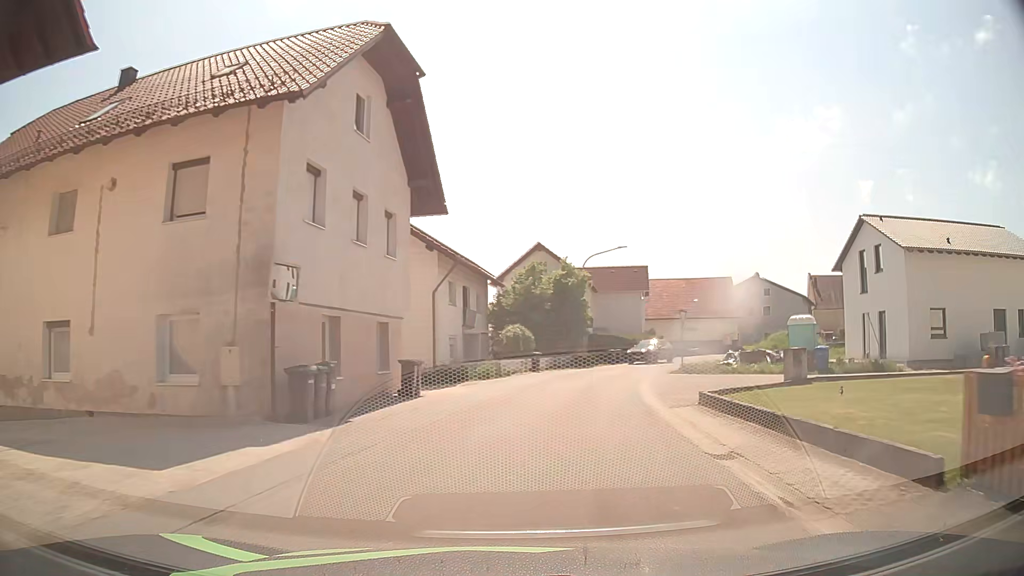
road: tertiary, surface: asphalt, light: Day
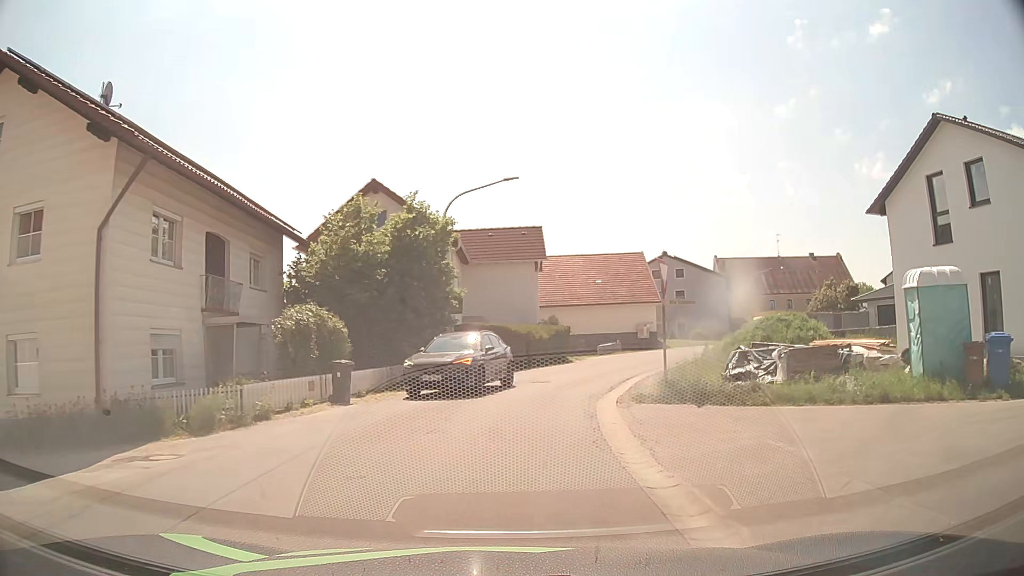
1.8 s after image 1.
(+2.1, +17.1) m; +12°
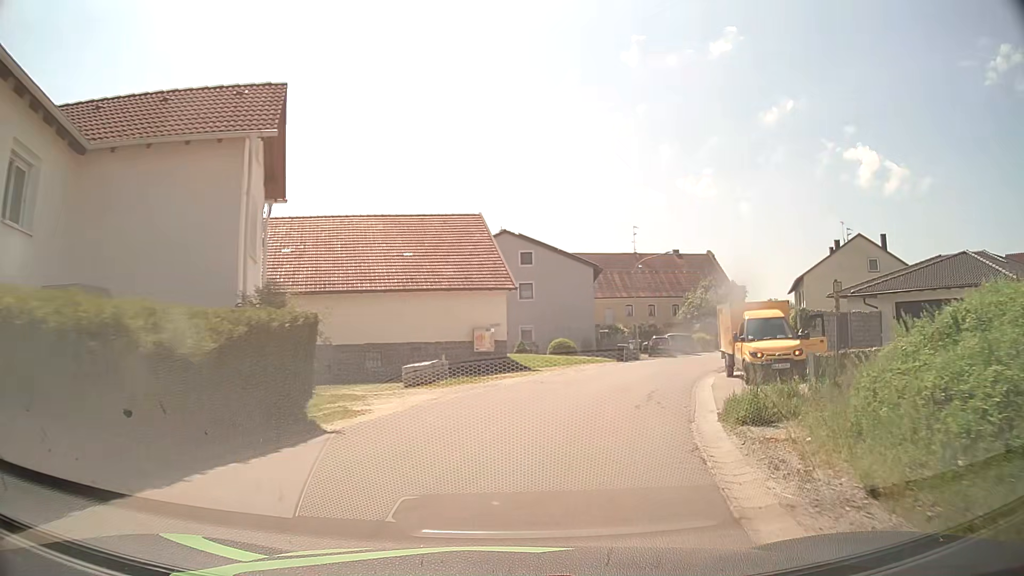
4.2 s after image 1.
(+2.0, +22.6) m; +14°
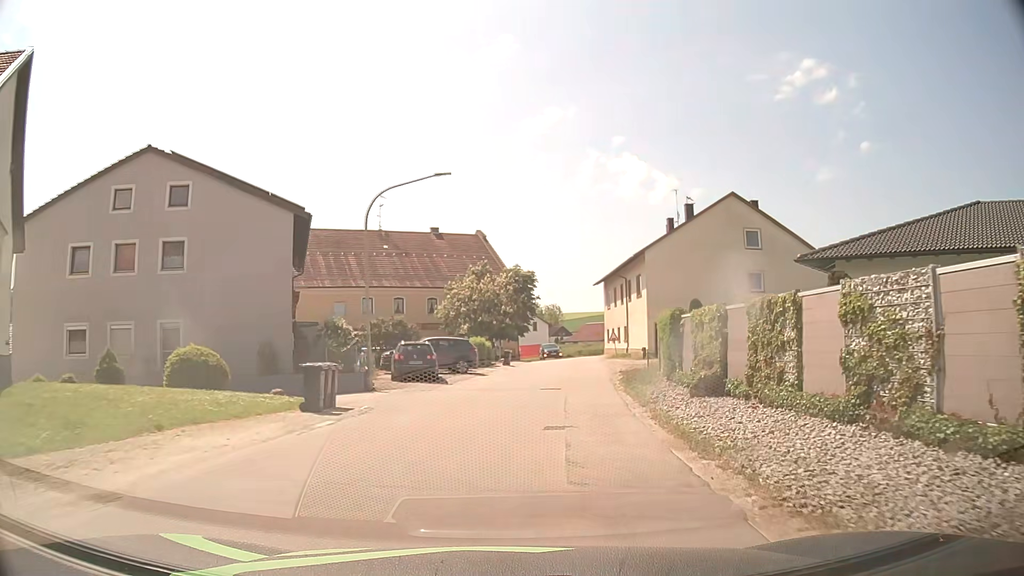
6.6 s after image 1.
(+4.8, +23.1) m; +22°
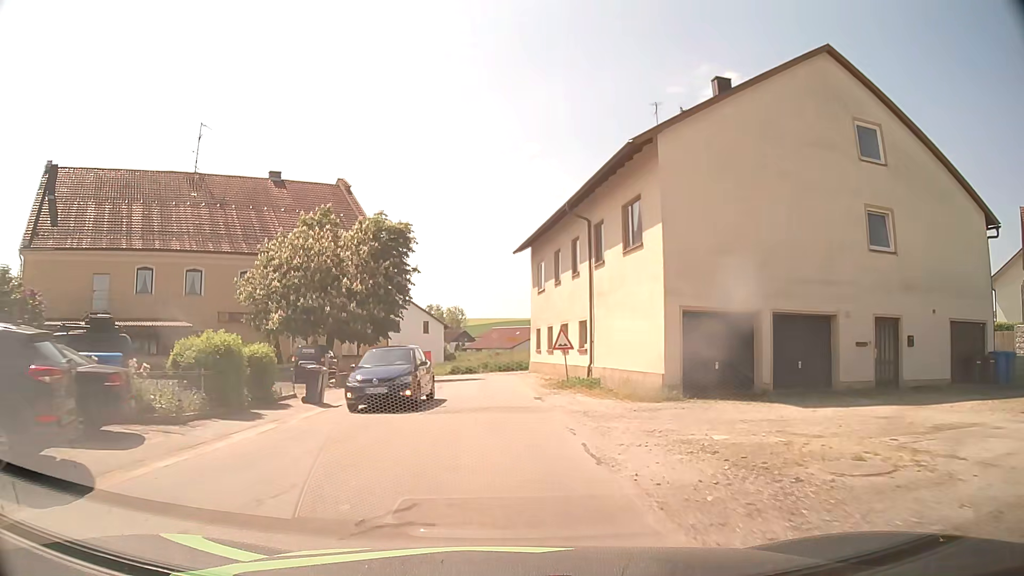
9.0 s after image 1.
(+2.4, +25.1) m; +8°
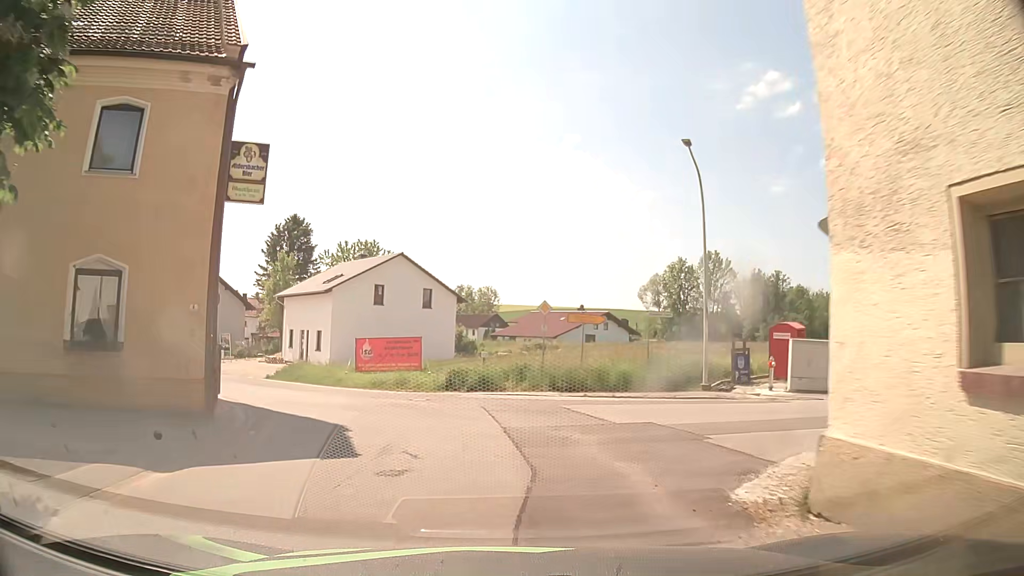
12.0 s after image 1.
(-0.8, +29.1) m; -2°
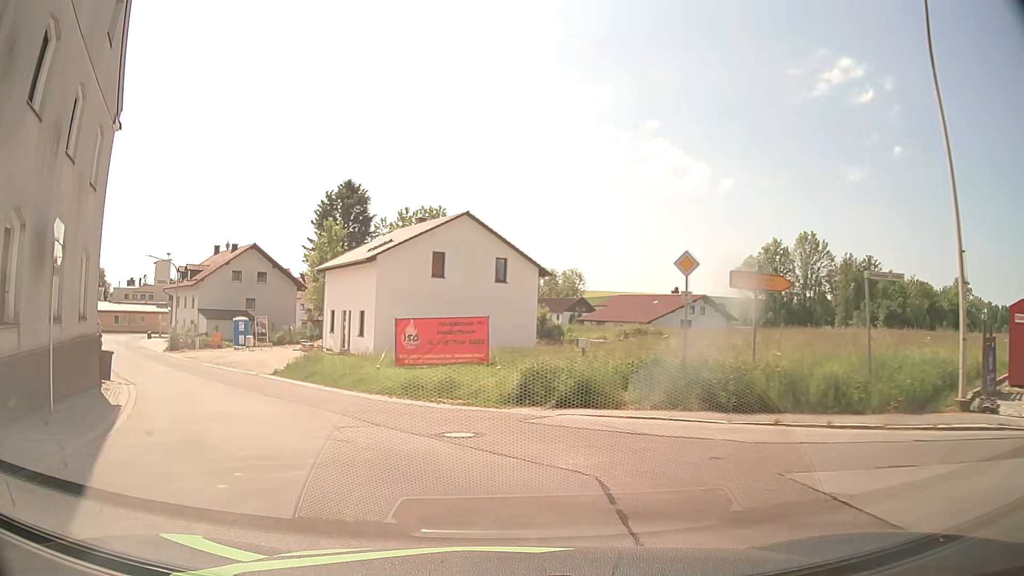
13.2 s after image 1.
(-0.4, +10.2) m; -7°
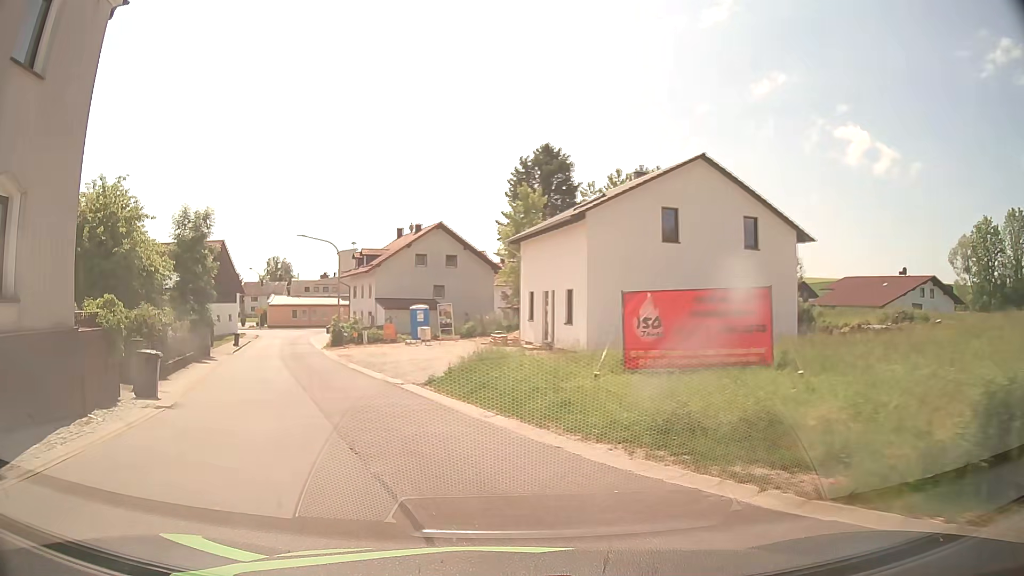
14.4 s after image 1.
(-1.3, +9.7) m; -16°
(-2, +10) (-5, +19) (-9, +28) (-13, +38) (-16, +47) (-20, +56) (-23, +66) (-26, +76) (-29, +85) (-35, +93) m
